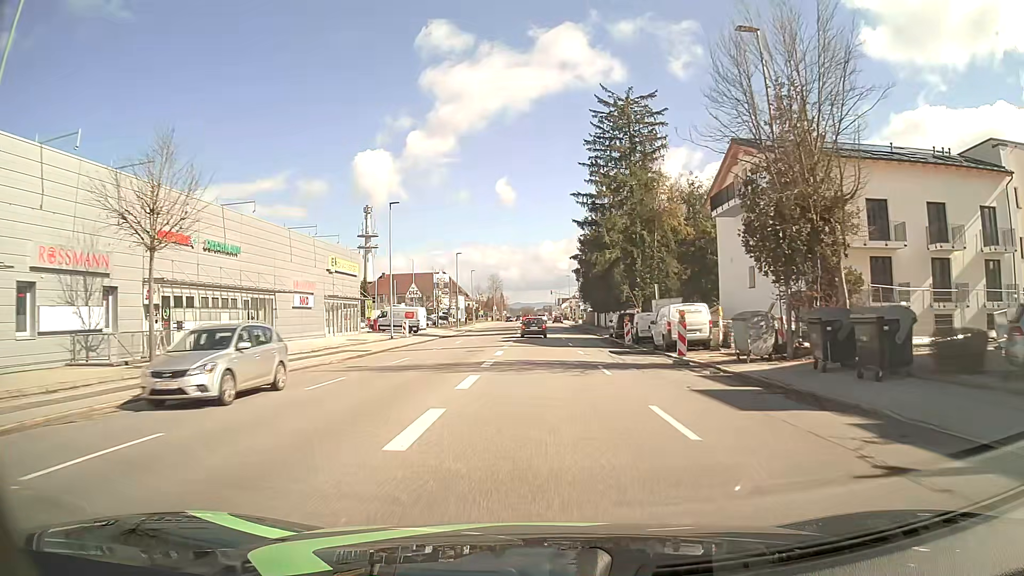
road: tertiary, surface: asphalt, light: Day
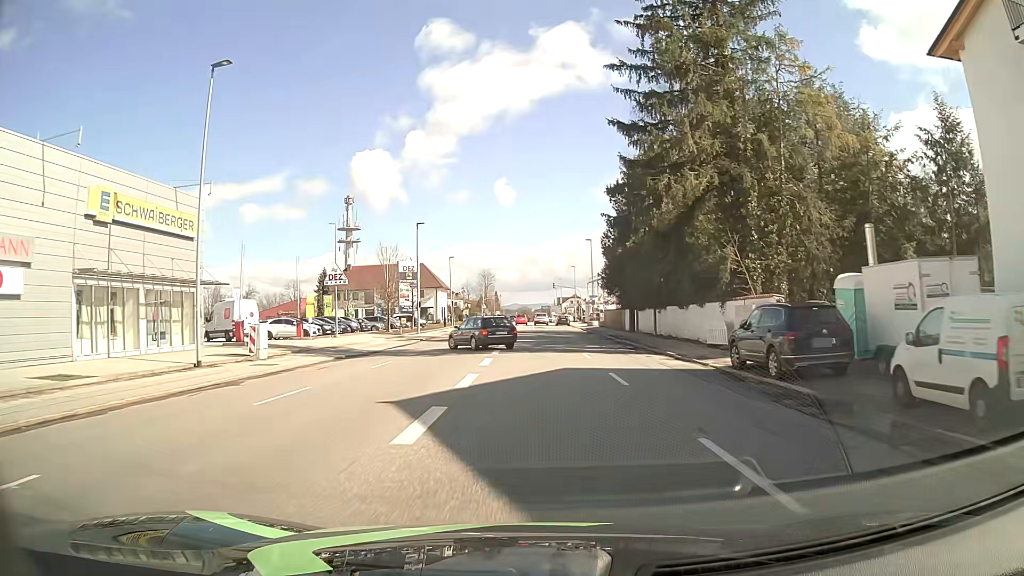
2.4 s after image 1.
(-0.1, +29.7) m; 0°
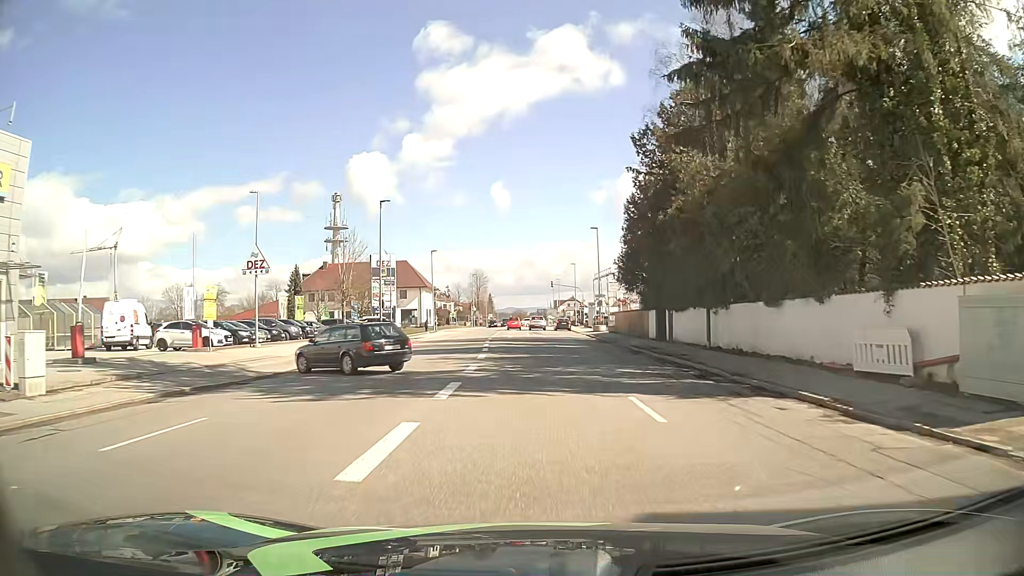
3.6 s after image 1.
(+0.1, +13.6) m; 0°
